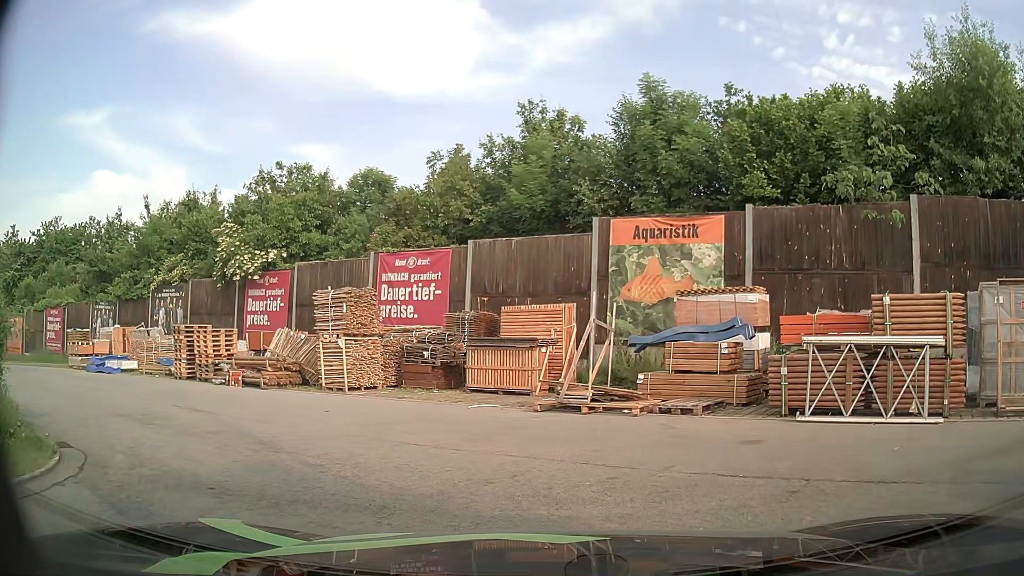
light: Day
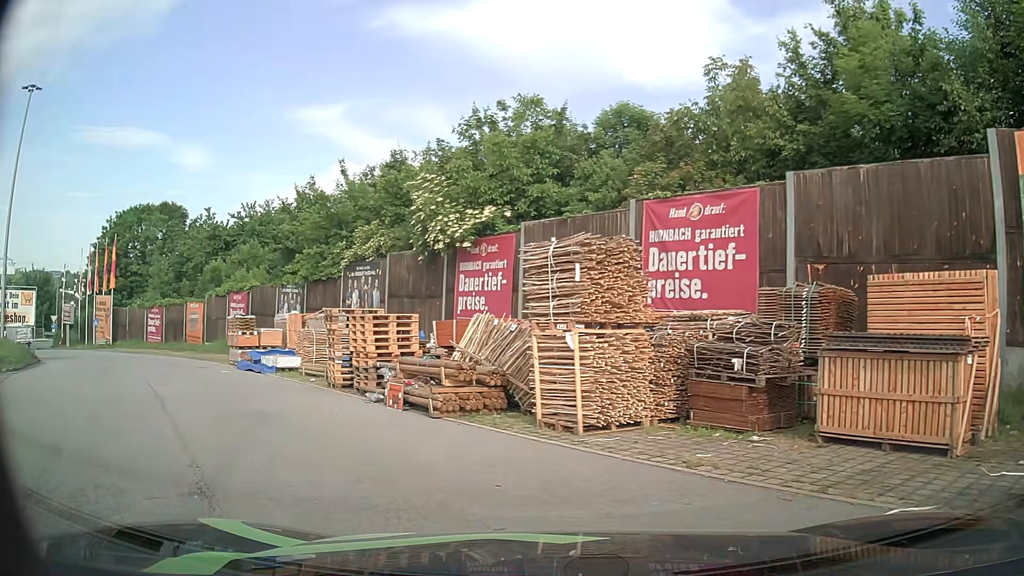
(-1.1, +7.6) m; -22°
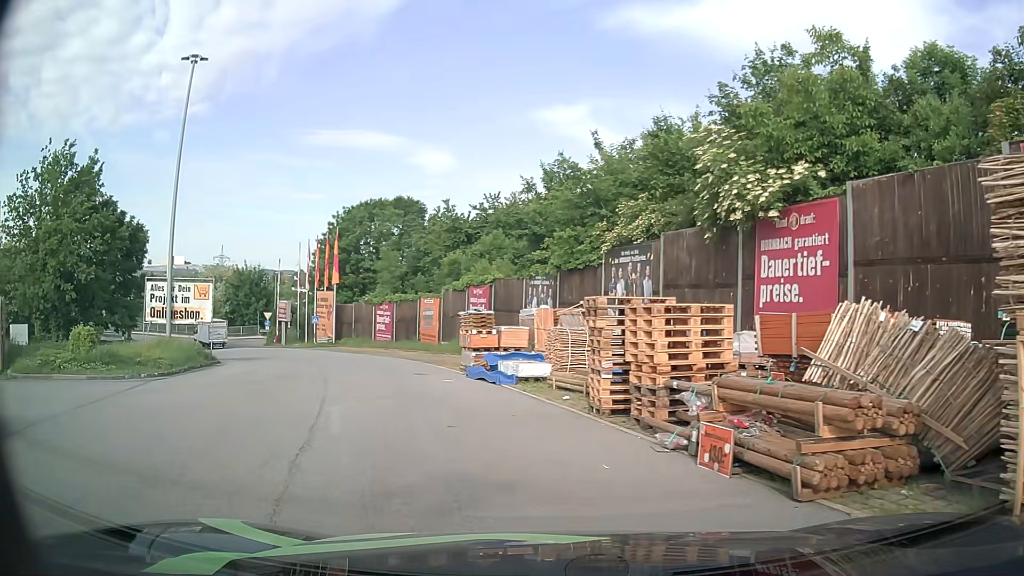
(-1.0, +4.9) m; -22°
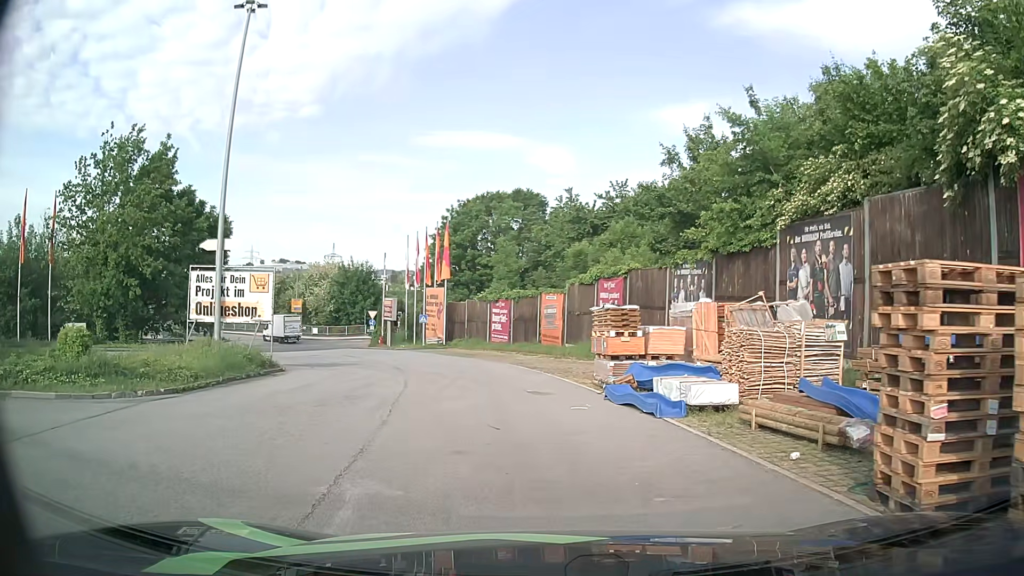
(-0.5, +5.6) m; -10°
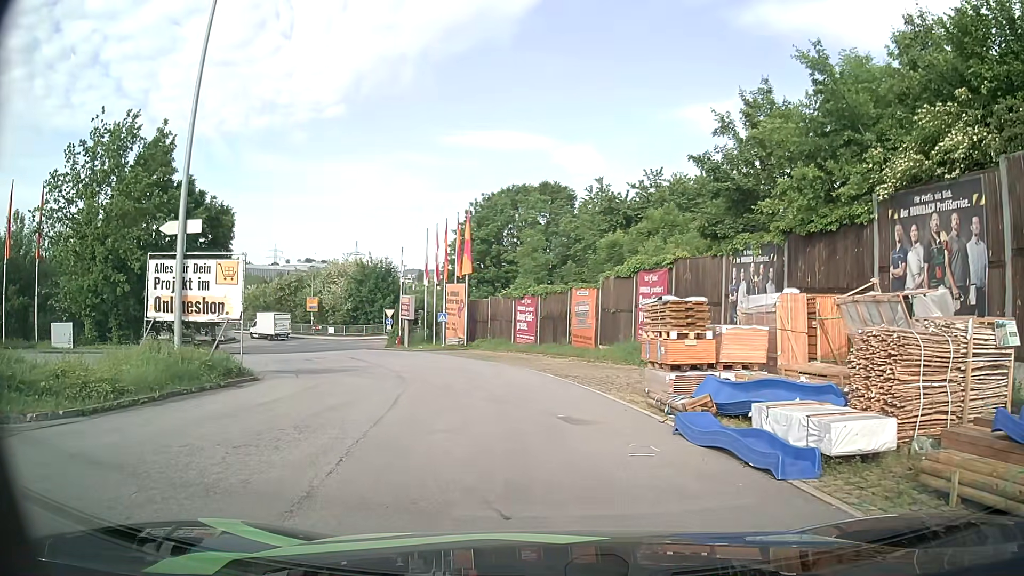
(-0.1, +4.2) m; -2°
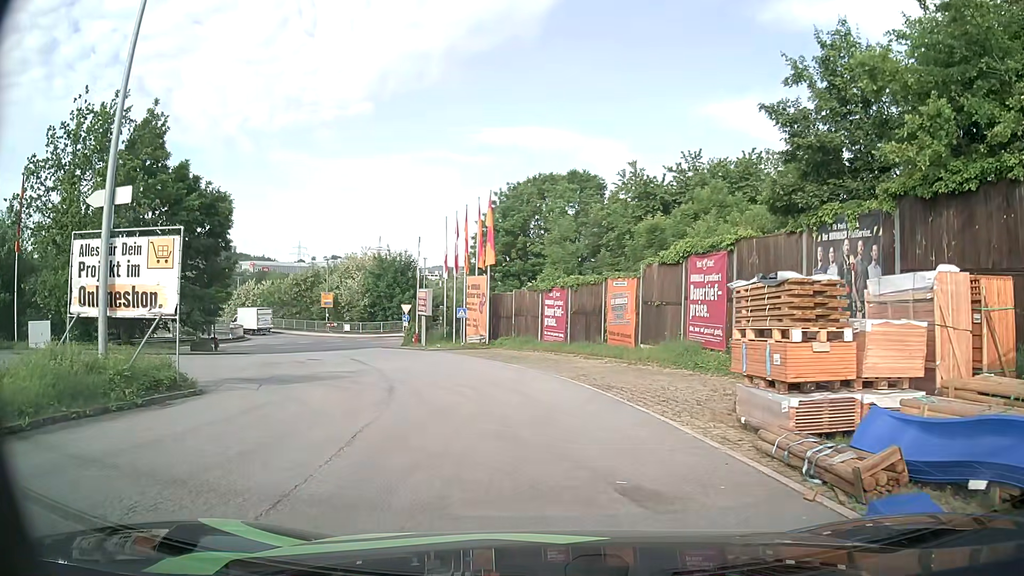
(-0.1, +4.6) m; -2°
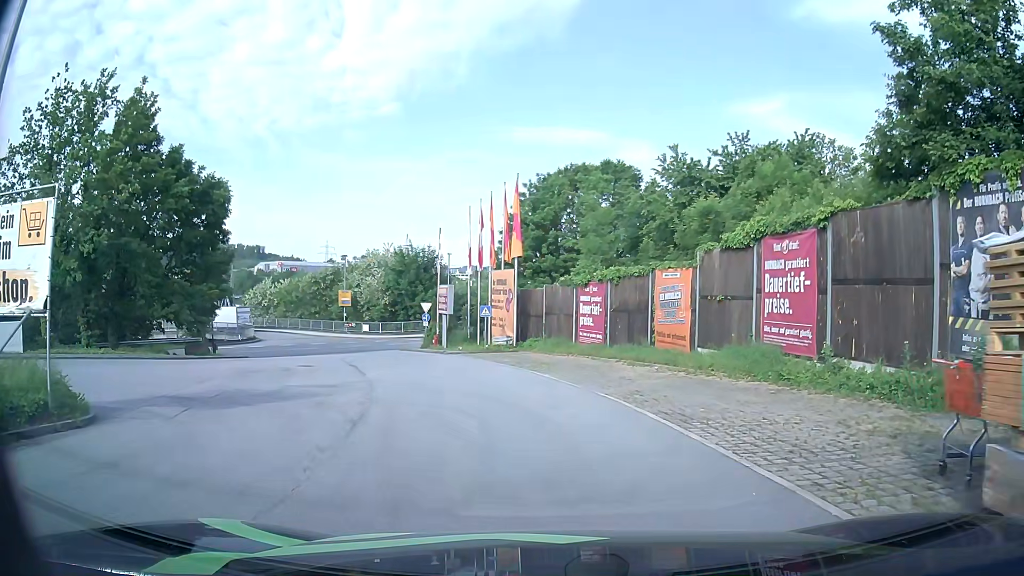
(-0.1, +4.9) m; -2°
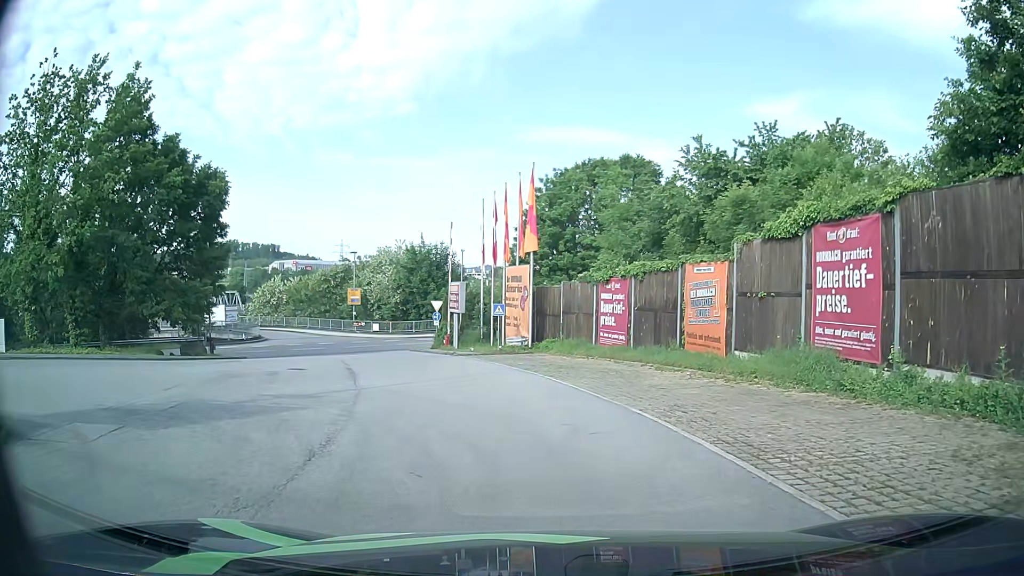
(0.0, +2.5) m; -2°
